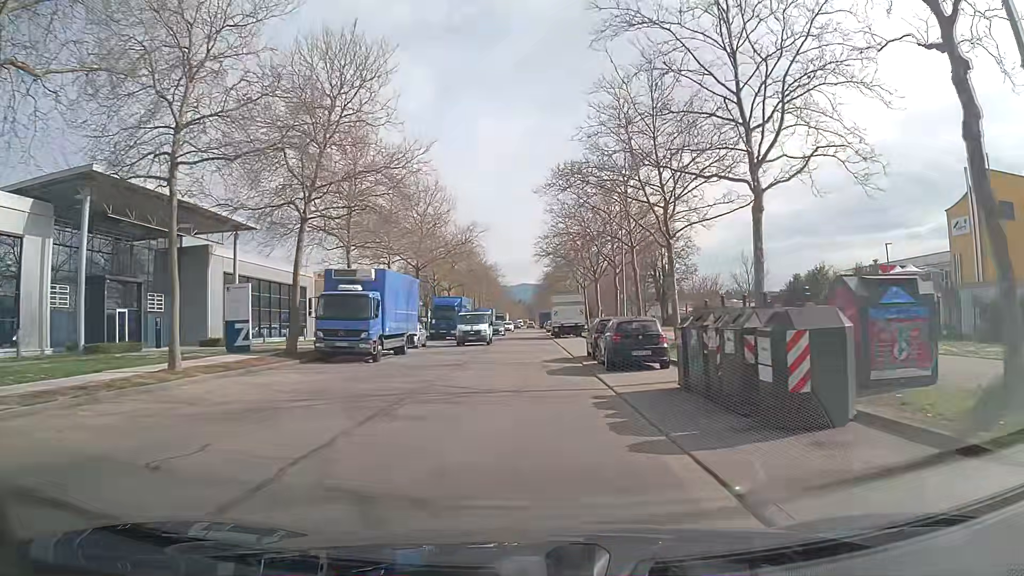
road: tertiary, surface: asphalt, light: Day
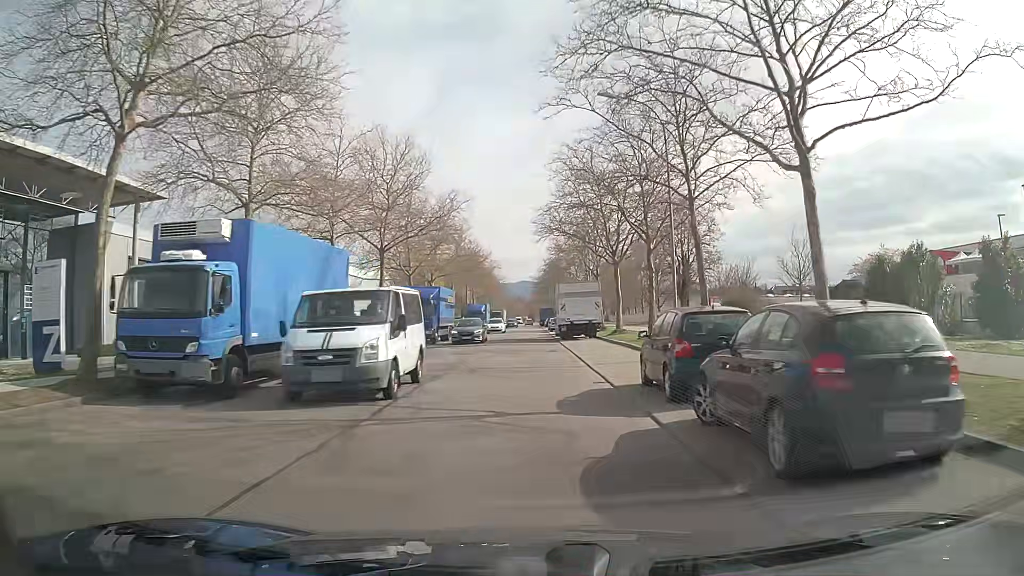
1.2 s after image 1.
(0.0, +12.9) m; 0°
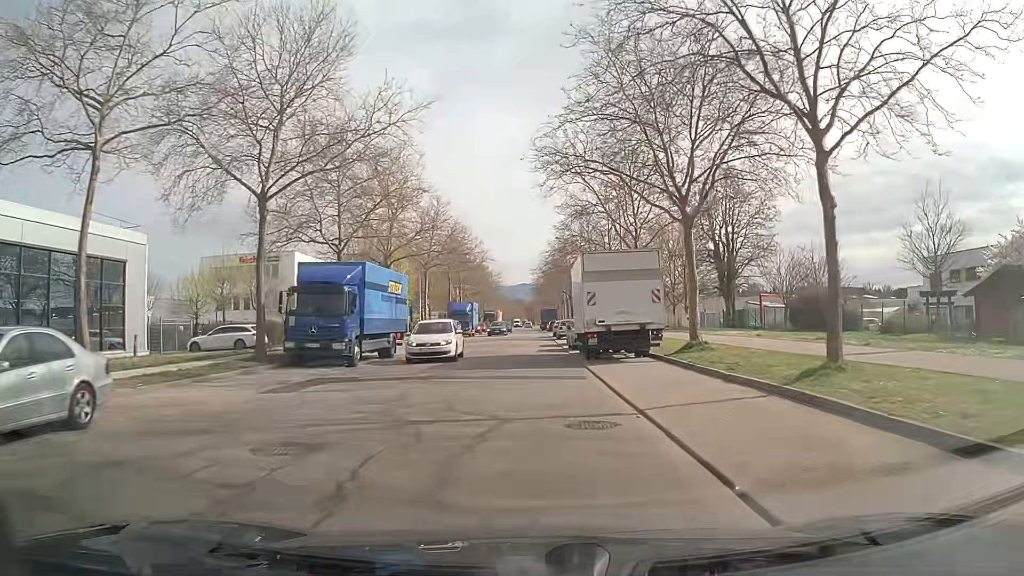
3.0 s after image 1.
(0.0, +19.1) m; 0°
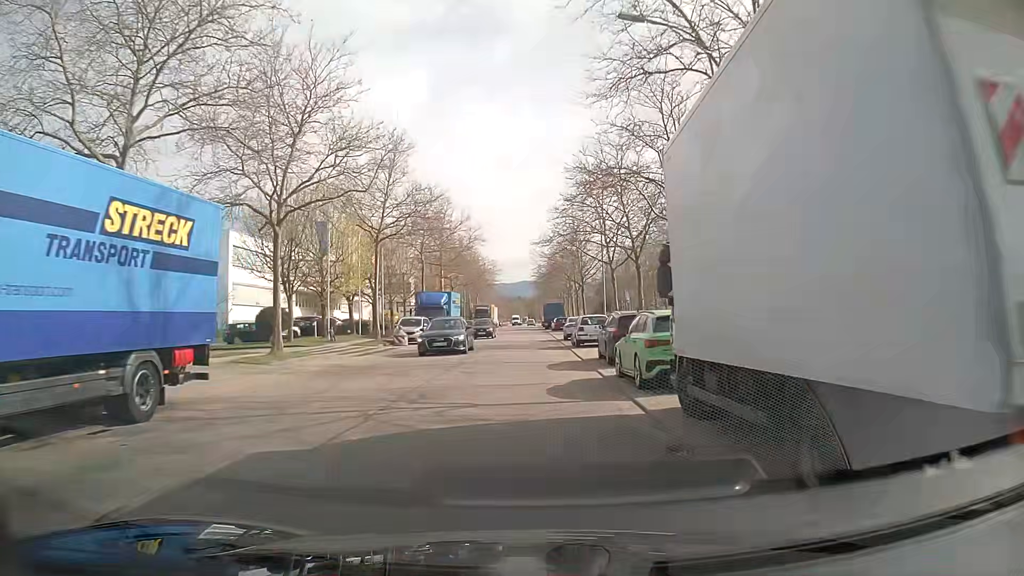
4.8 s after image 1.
(-0.2, +19.0) m; -1°
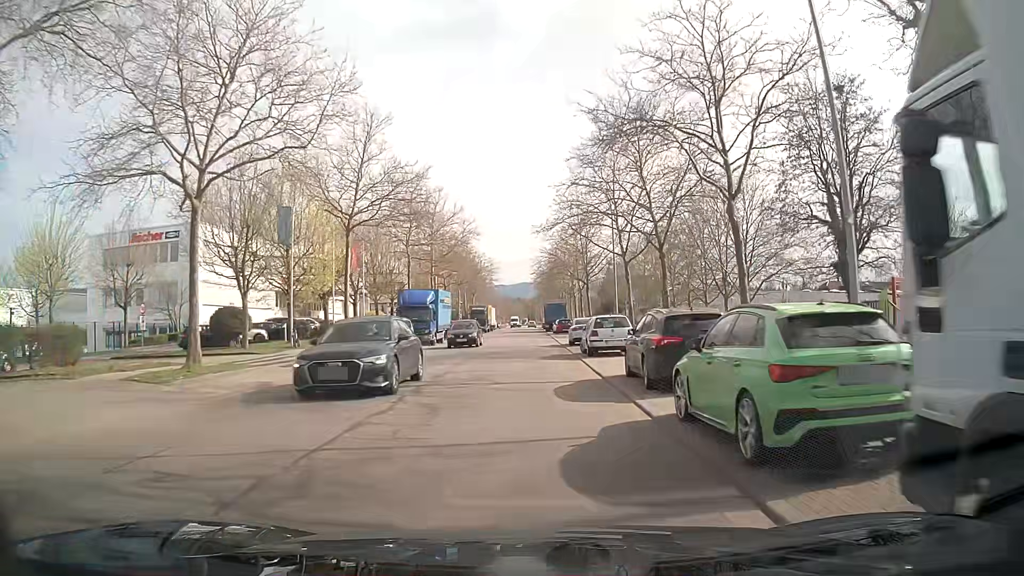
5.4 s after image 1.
(0.0, +6.4) m; +1°
(0, +10) (0, +20) (0, +30) (0, +40) (0, +50) (0, +60) (-1, +70) (-1, +80) (-1, +90) (-1, +100) m
